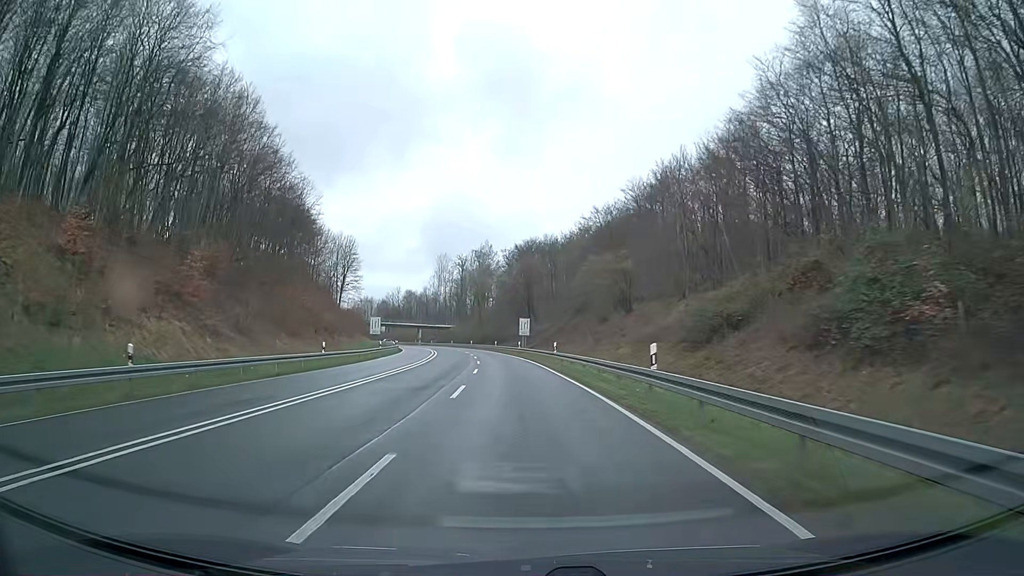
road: primary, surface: asphalt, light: Day
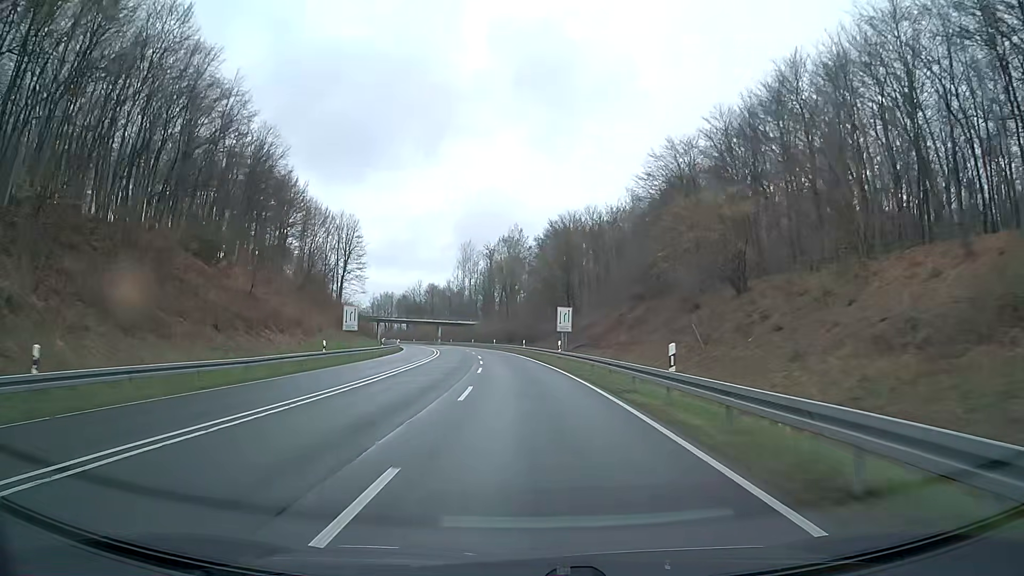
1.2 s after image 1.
(-0.8, +25.0) m; -3°
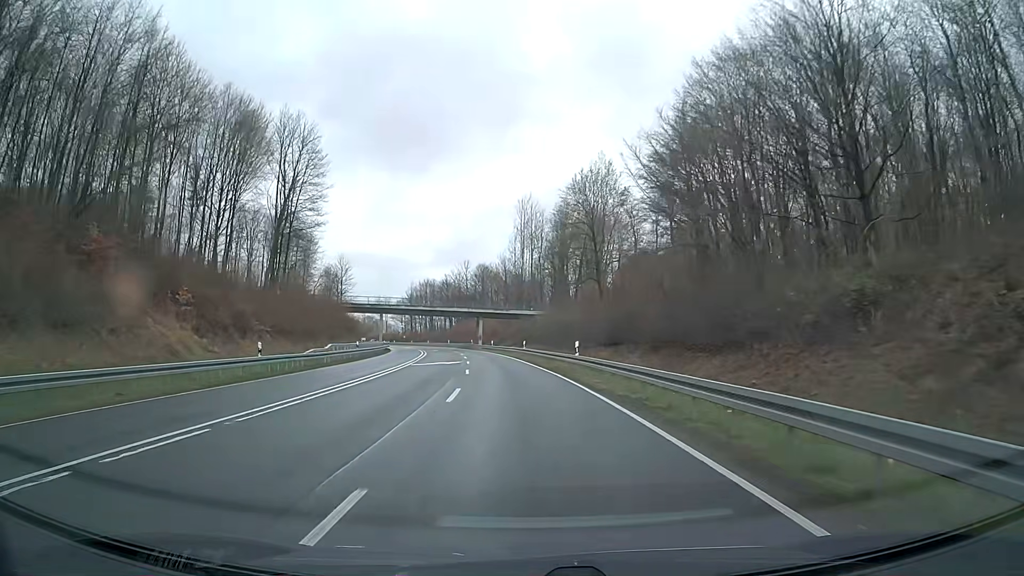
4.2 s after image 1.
(-3.4, +62.6) m; -6°
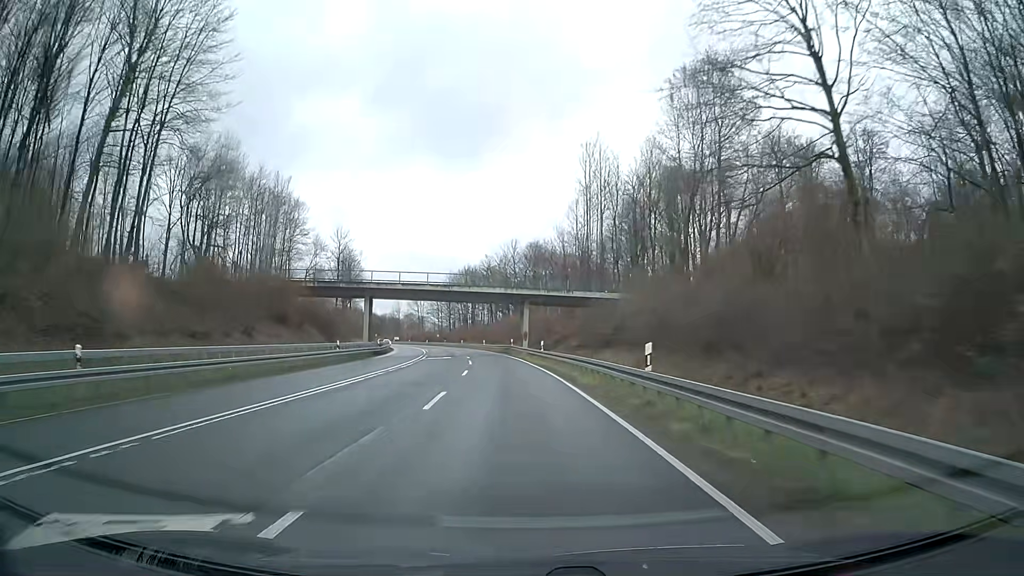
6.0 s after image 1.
(-1.3, +37.7) m; -5°
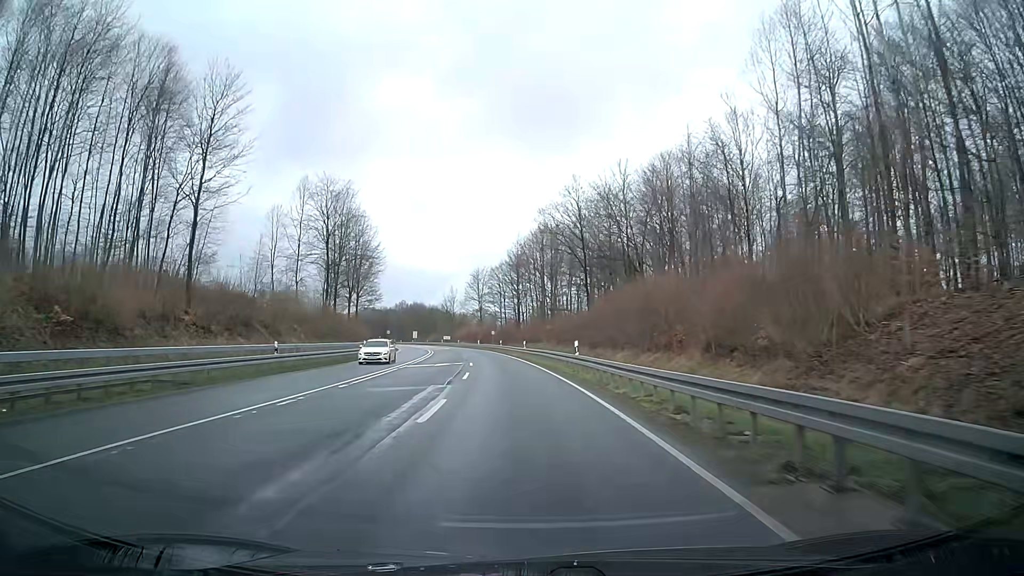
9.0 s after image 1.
(-4.2, +62.7) m; -7°
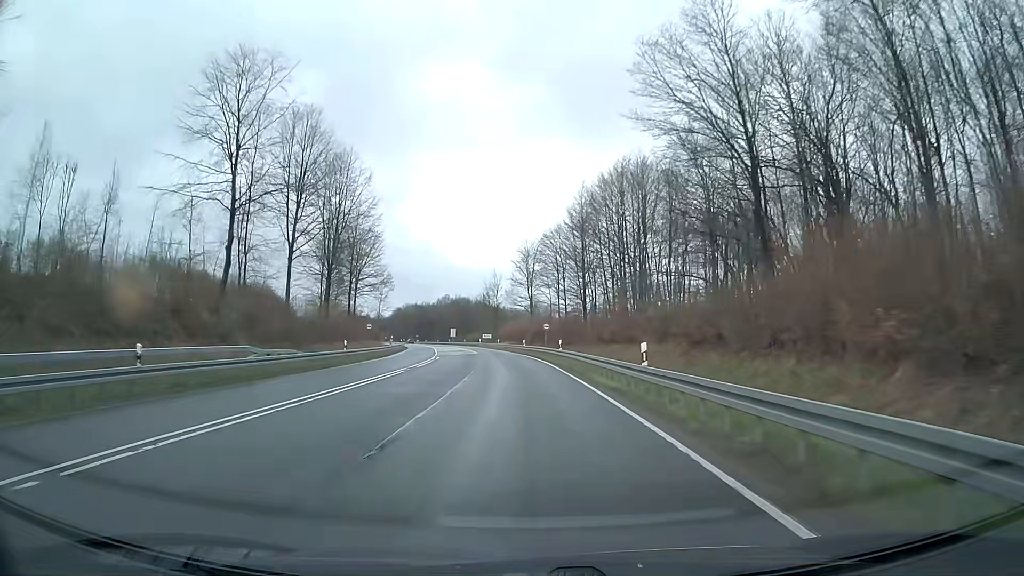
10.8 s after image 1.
(-1.6, +37.6) m; -5°
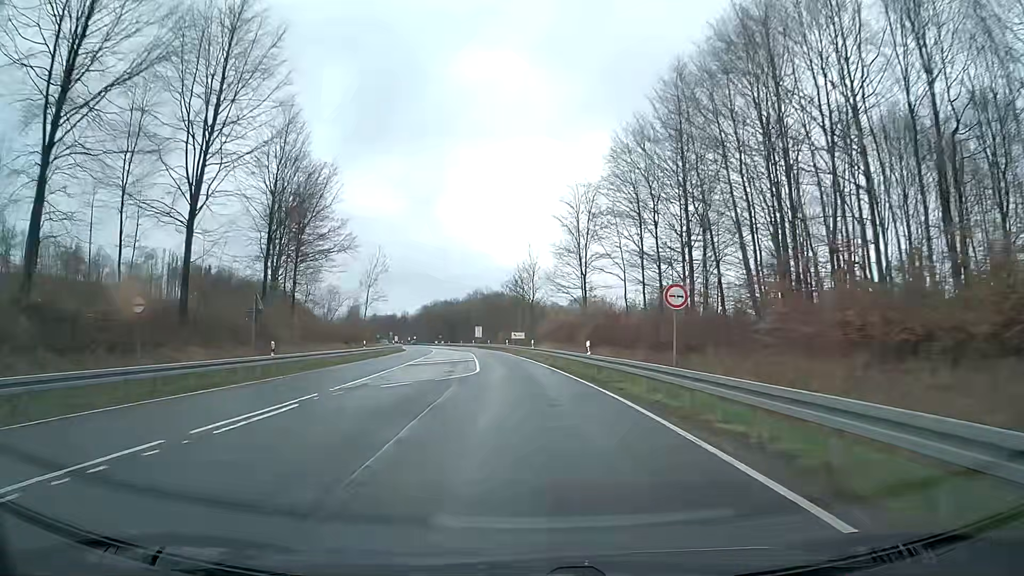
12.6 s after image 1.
(-1.0, +37.7) m; -4°
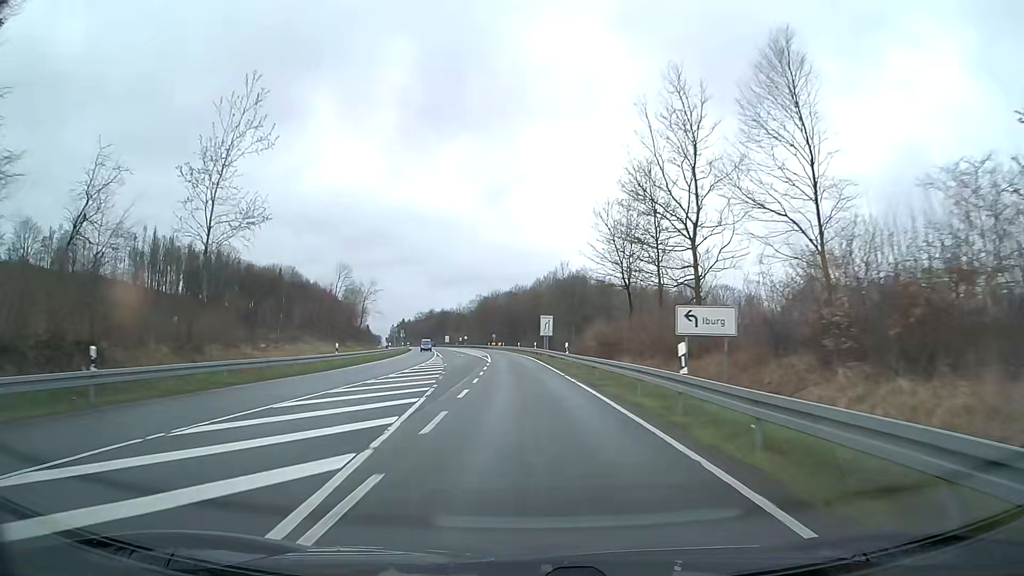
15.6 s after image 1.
(-3.2, +62.6) m; -6°
(0, +10) (0, +20) (0, +30) (-1, +40) (-1, +50) (-2, +60) (-3, +70) (-3, +80) (-4, +90) (-5, +100) m
